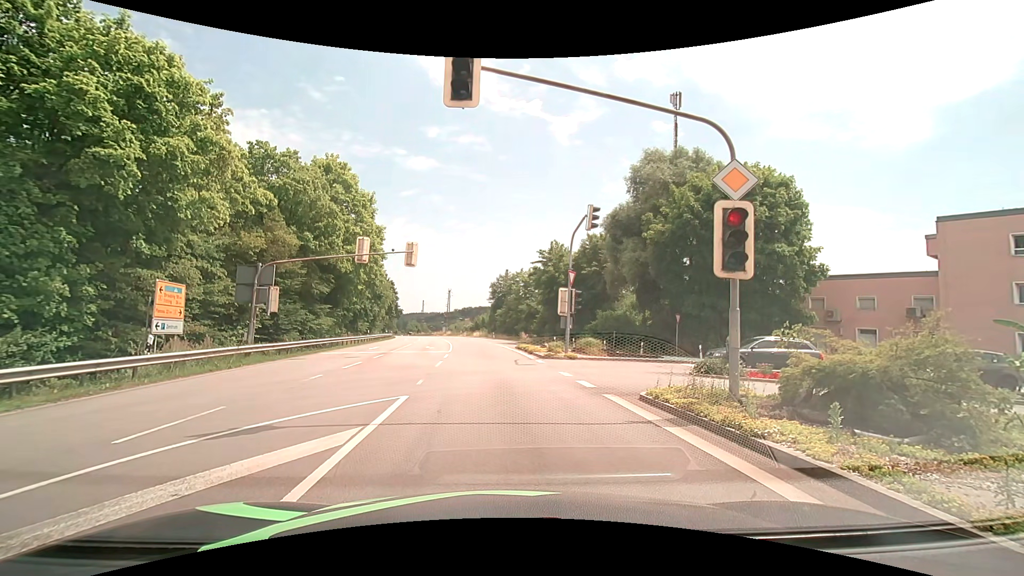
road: primary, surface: asphalt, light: Day
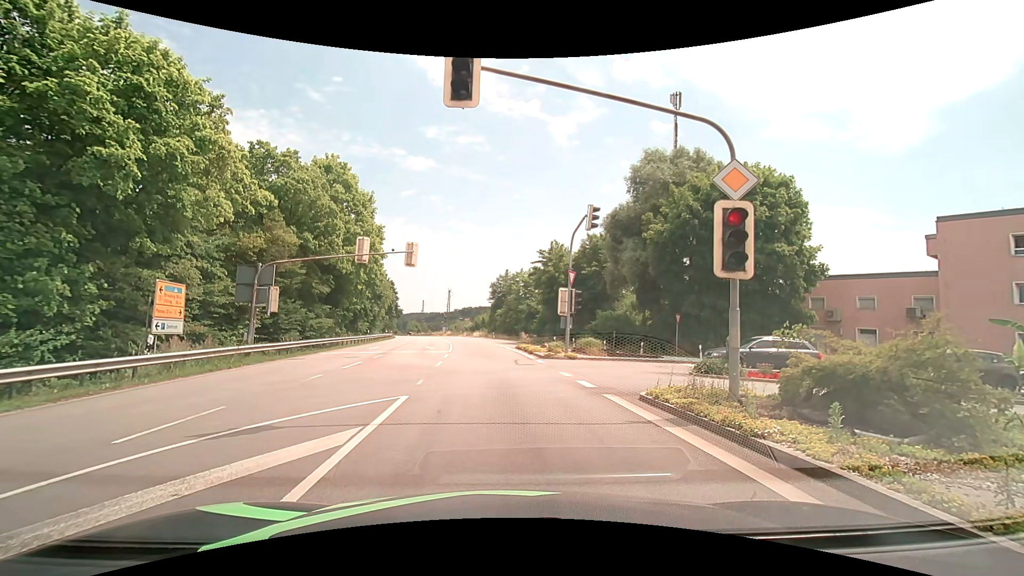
(0.0, 0.0) m; 0°
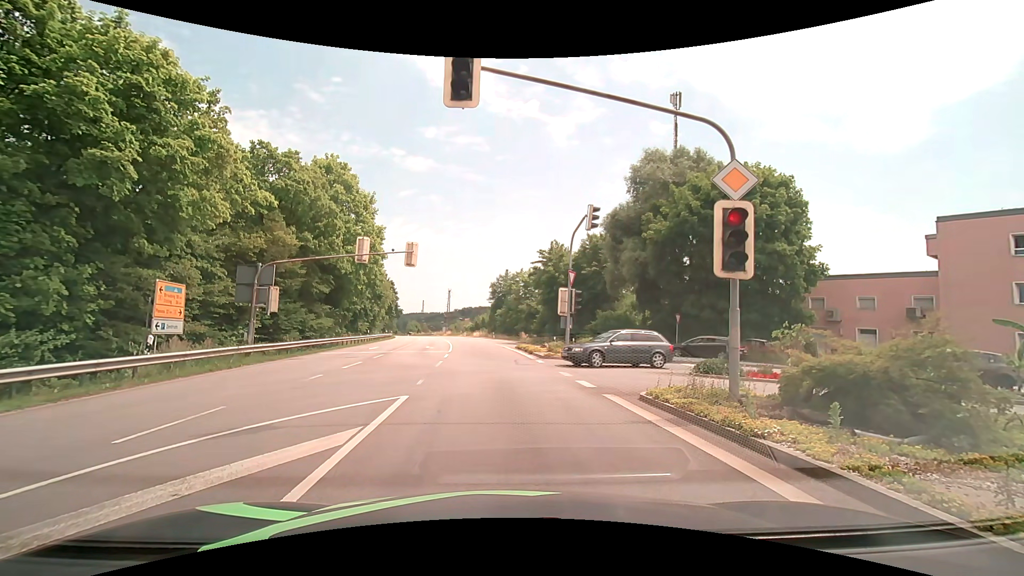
(0.0, 0.0) m; 0°
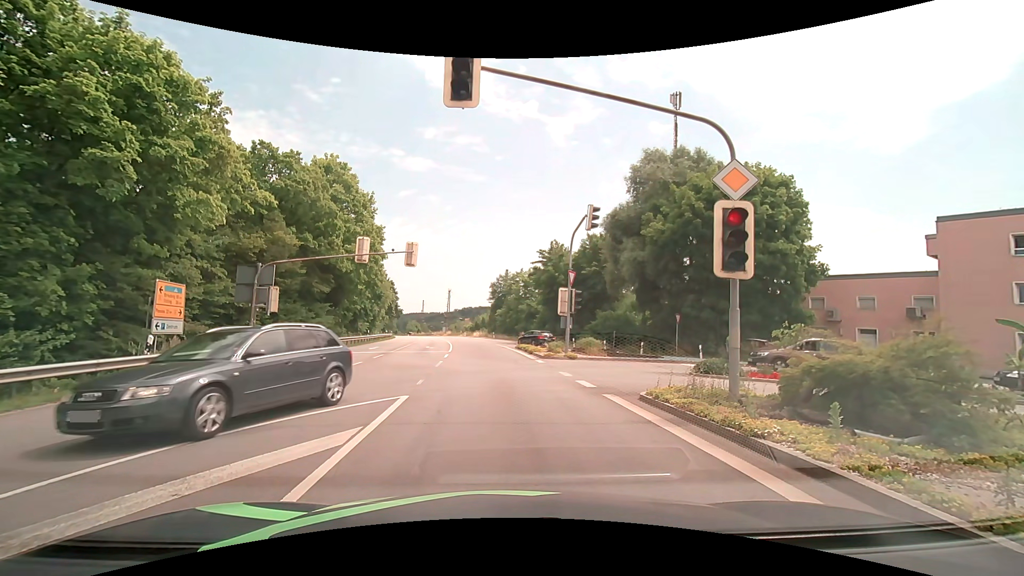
(0.0, 0.0) m; 0°
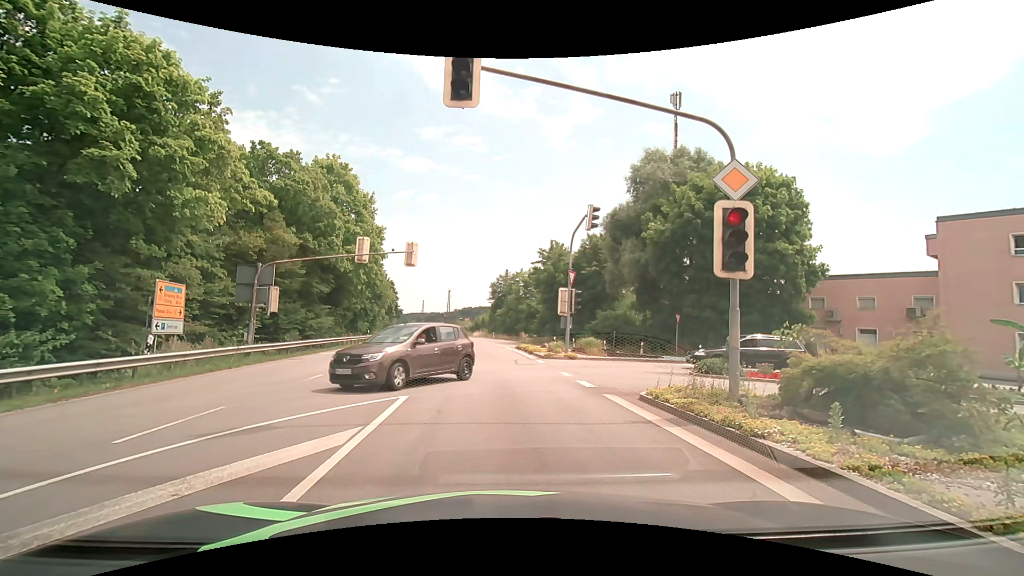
(0.0, 0.0) m; 0°
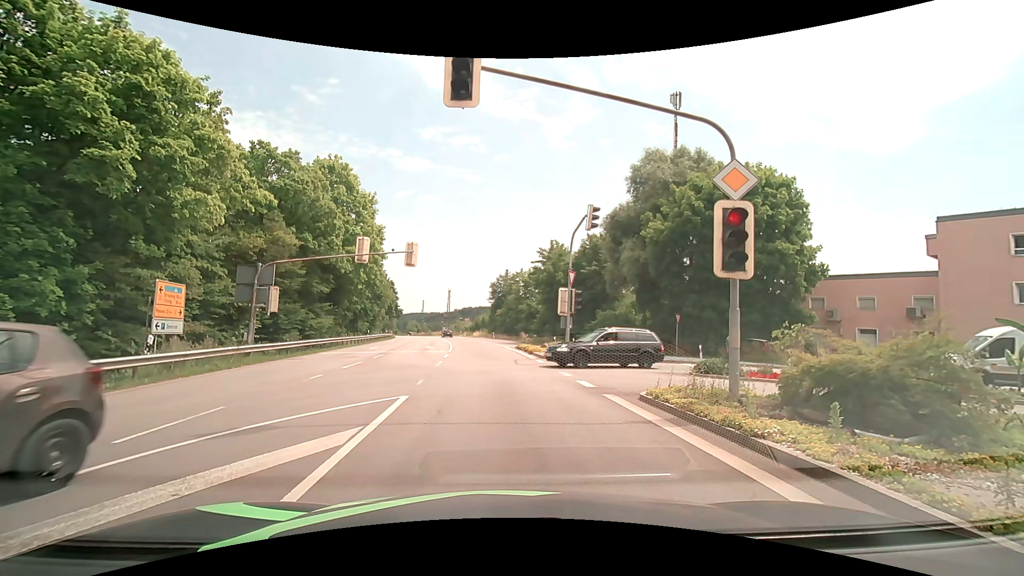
(0.0, 0.0) m; 0°
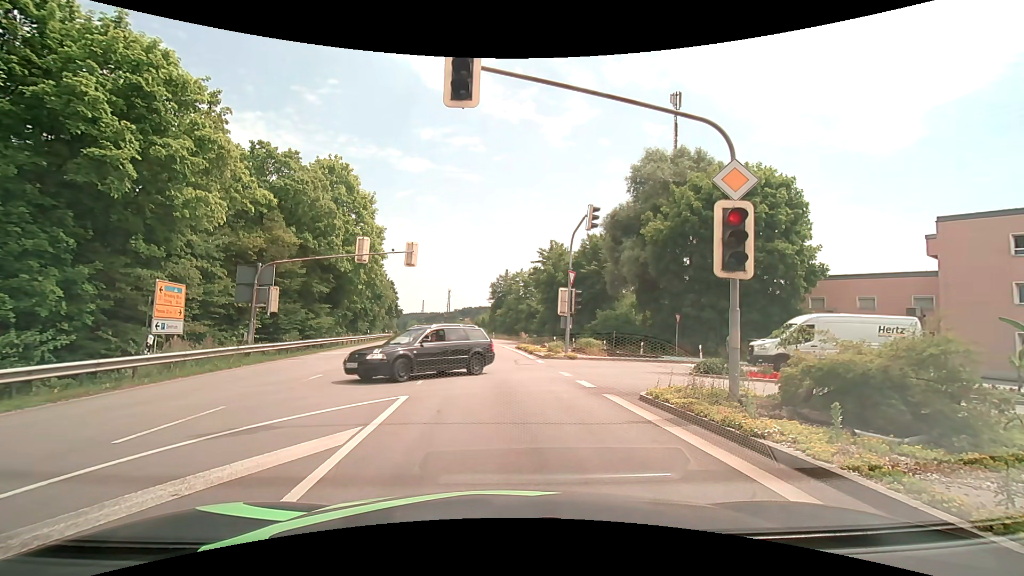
(0.0, 0.0) m; 0°
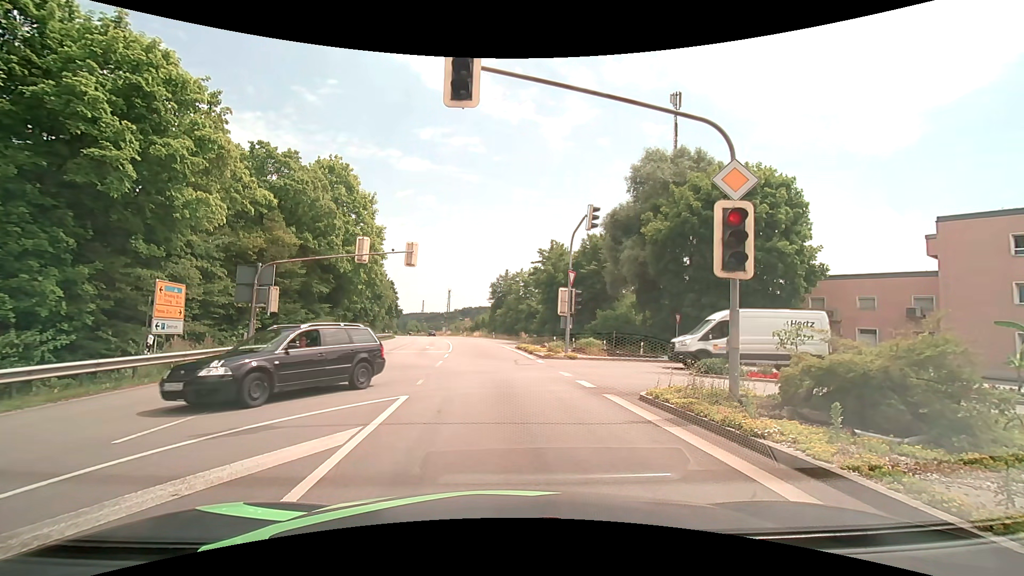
(0.0, 0.0) m; 0°
